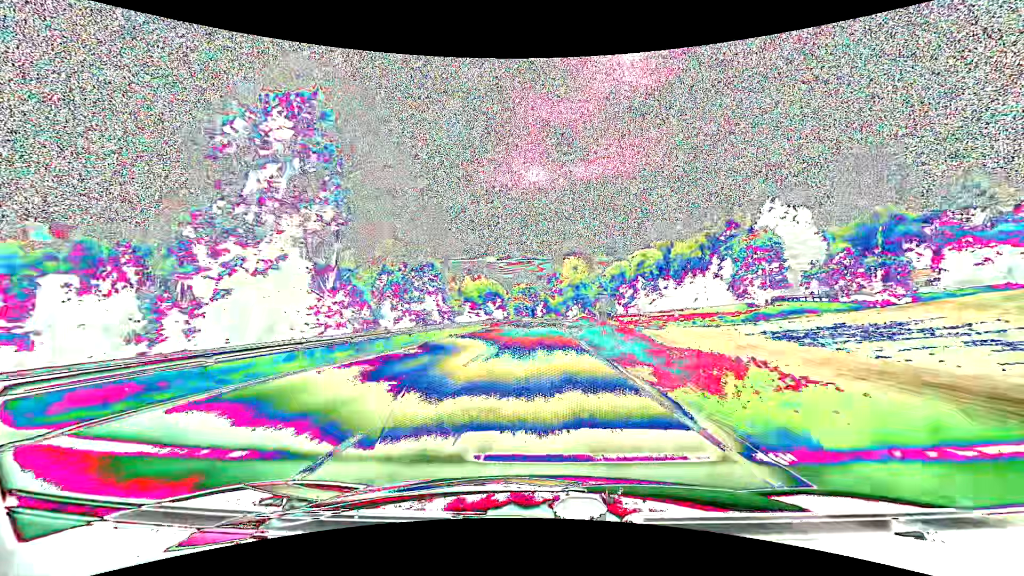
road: primary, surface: asphalt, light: Day
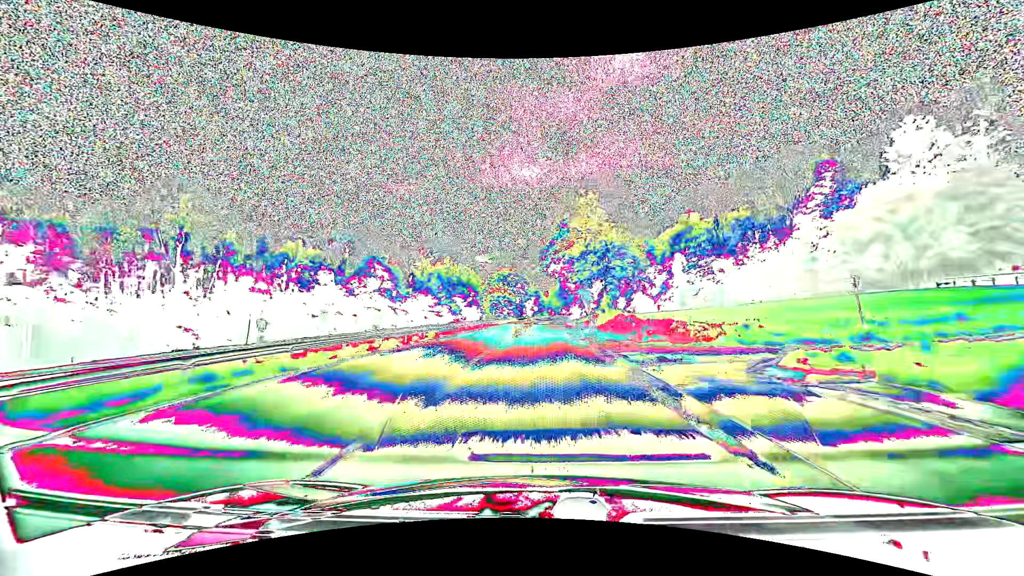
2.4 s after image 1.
(+0.6, +56.9) m; +1°
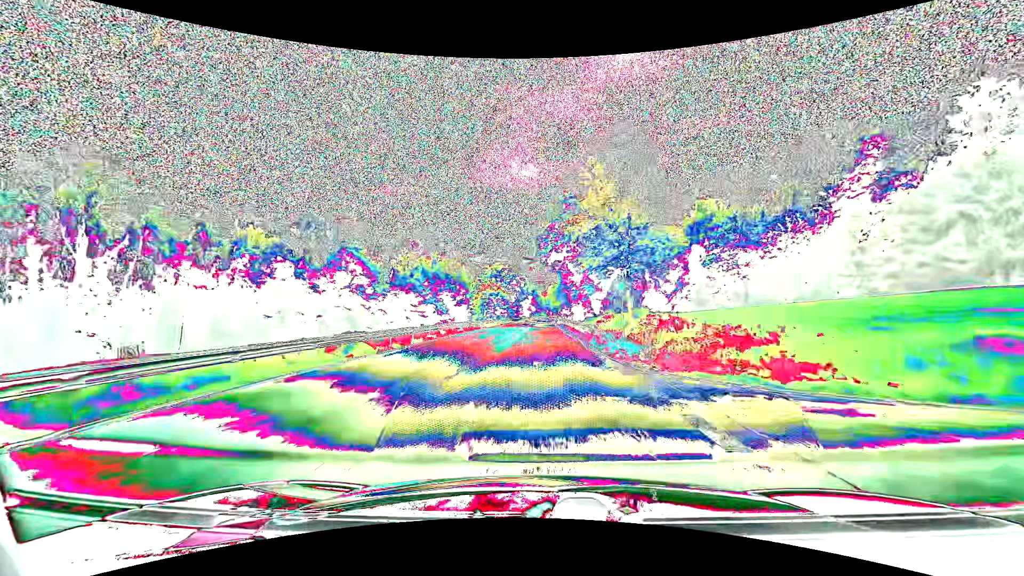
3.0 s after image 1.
(0.0, +14.5) m; 0°
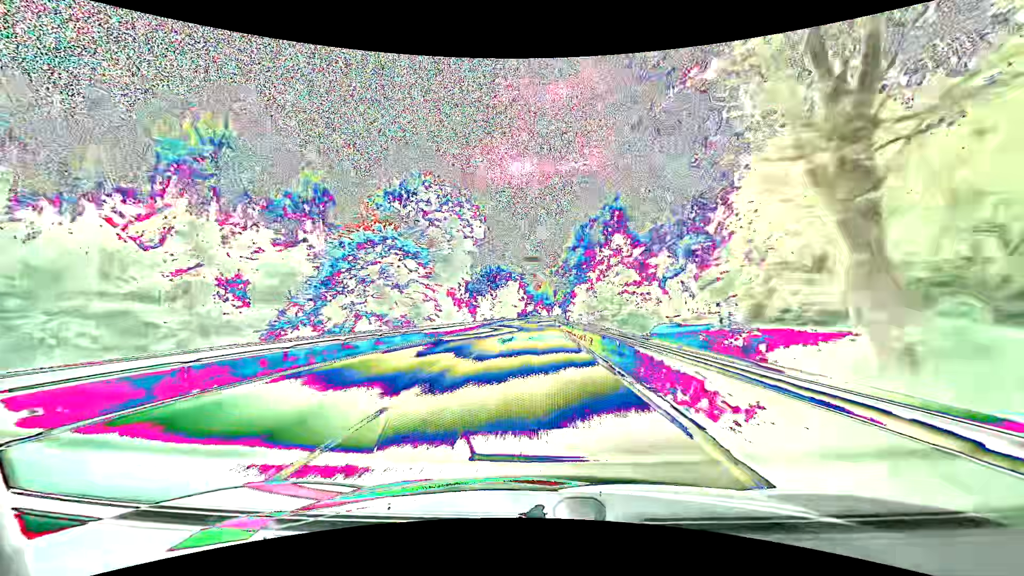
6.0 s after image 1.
(+0.8, +73.6) m; +1°
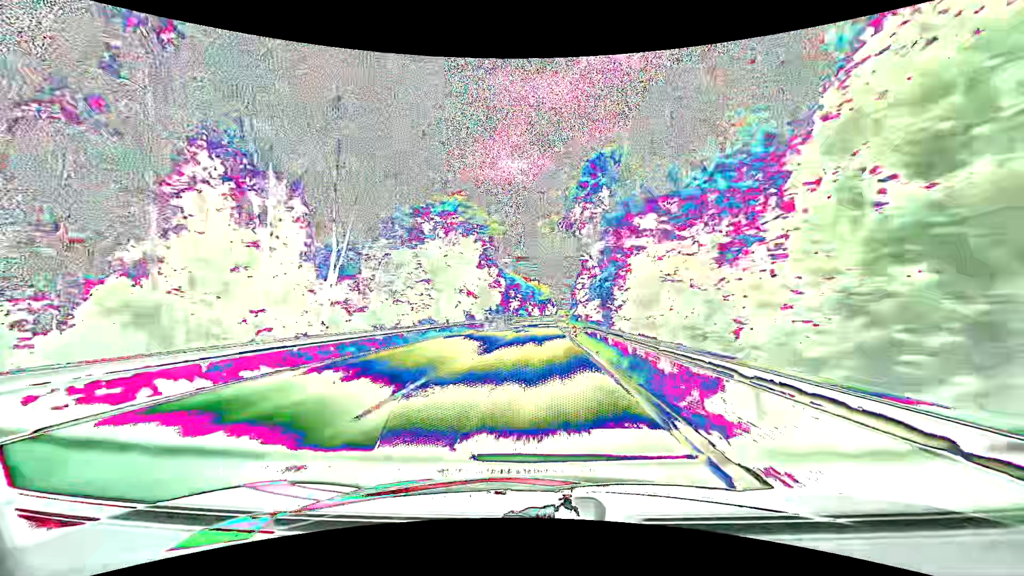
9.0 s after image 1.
(+0.3, +75.6) m; +1°
(0, +10) (0, +20) (0, +30) (0, +40) (0, +50) (0, +60) (0, +70) (0, +80) (+1, +90) (+1, +100) m
